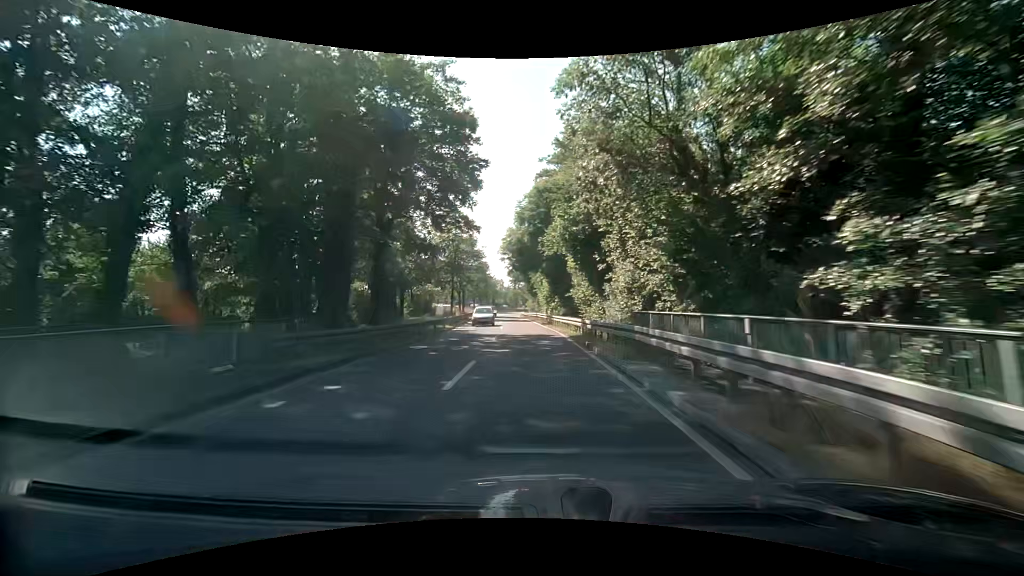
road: secondary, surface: asphalt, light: Day
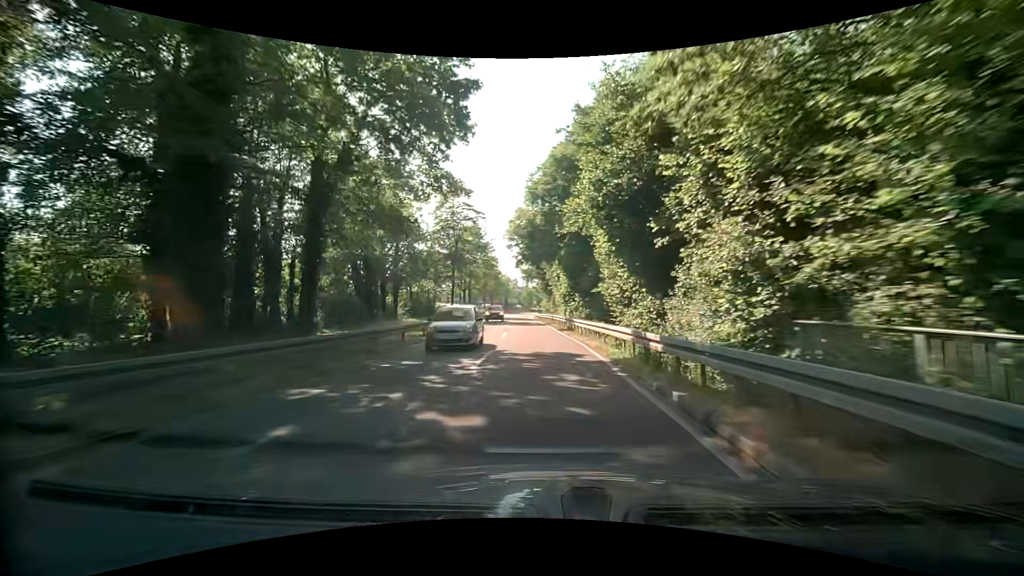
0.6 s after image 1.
(-0.2, +9.4) m; -2°
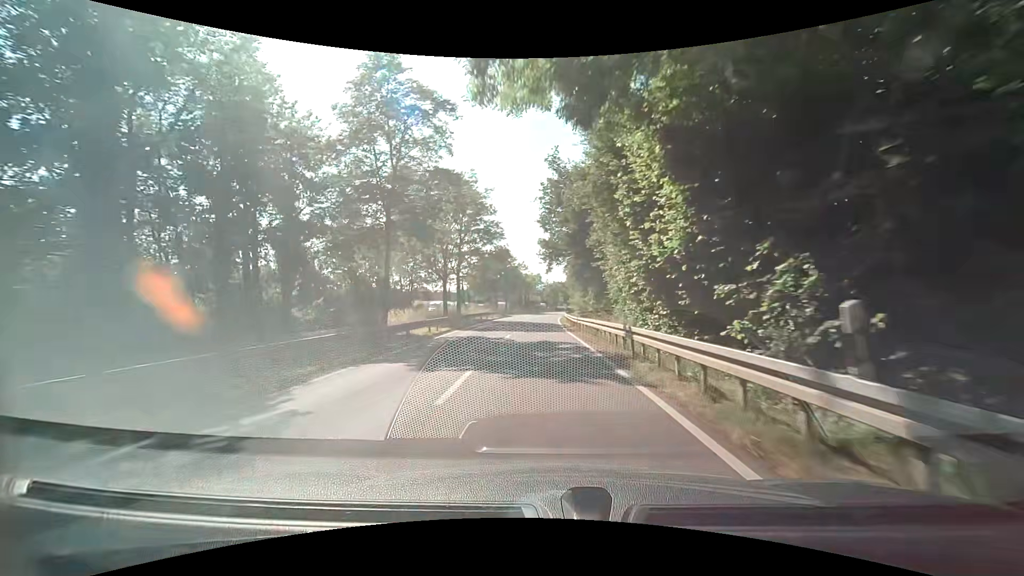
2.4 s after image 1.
(-0.7, +28.2) m; -3°
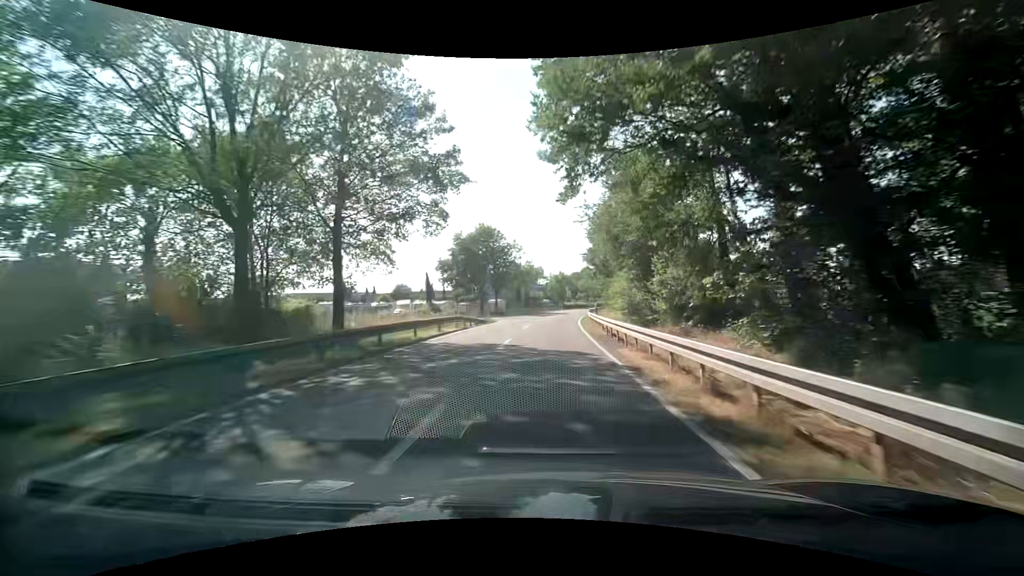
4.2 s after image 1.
(-0.3, +28.3) m; 0°
(0, +10) (0, +20) (+1, +30) (+1, +40) (+2, +50) (+3, +60) (+5, +70) (+7, +80) (+9, +89) (+11, +99) m
